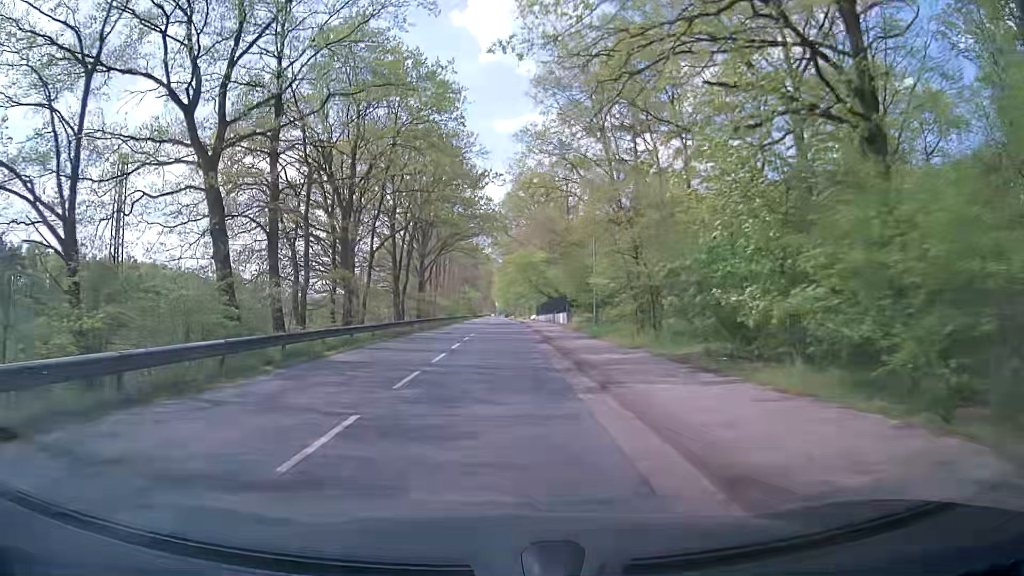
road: tertiary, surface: asphalt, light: Day
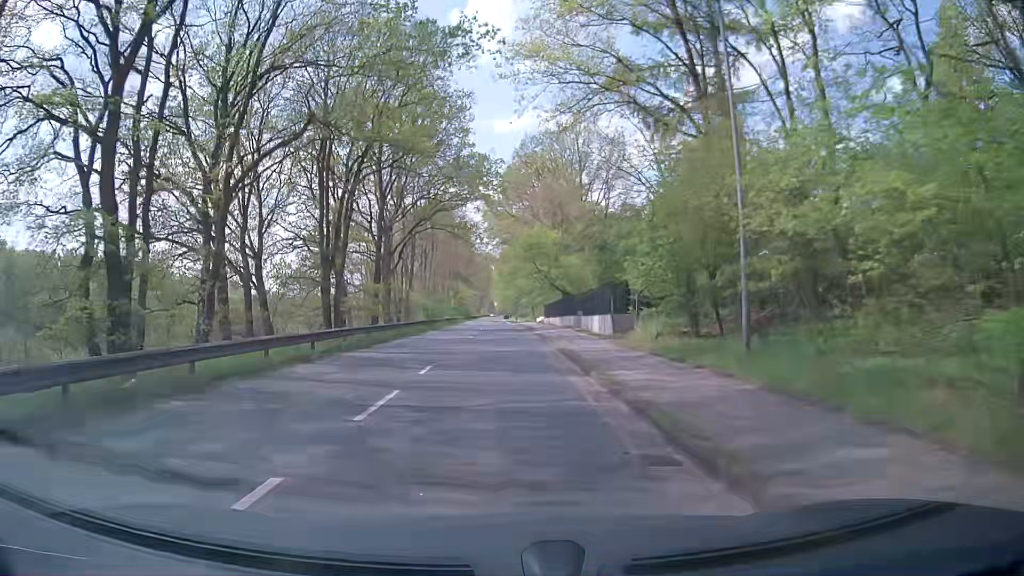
(+0.1, +21.6) m; 0°
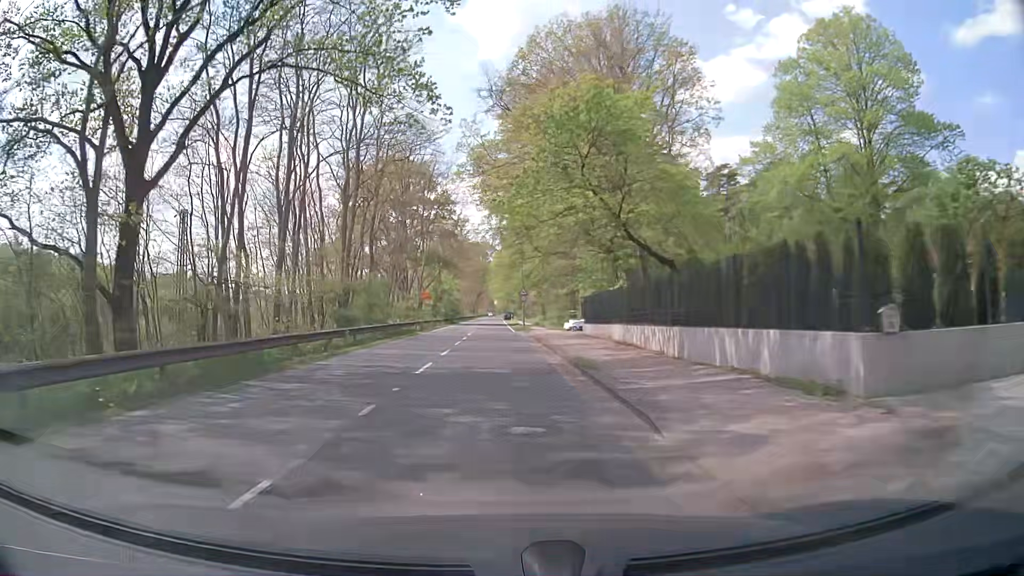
(+0.3, +37.1) m; 0°
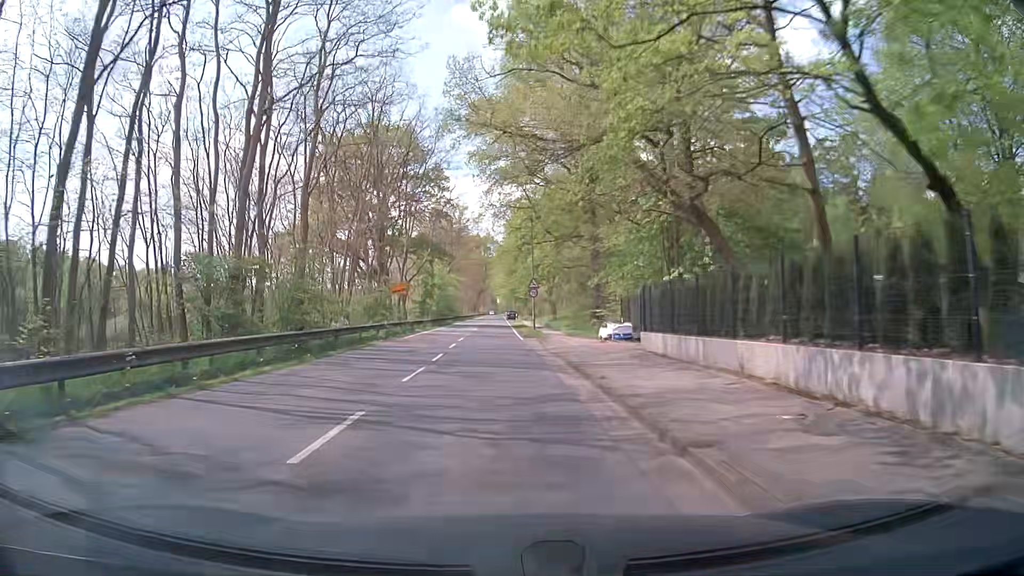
(+0.1, +15.1) m; 0°
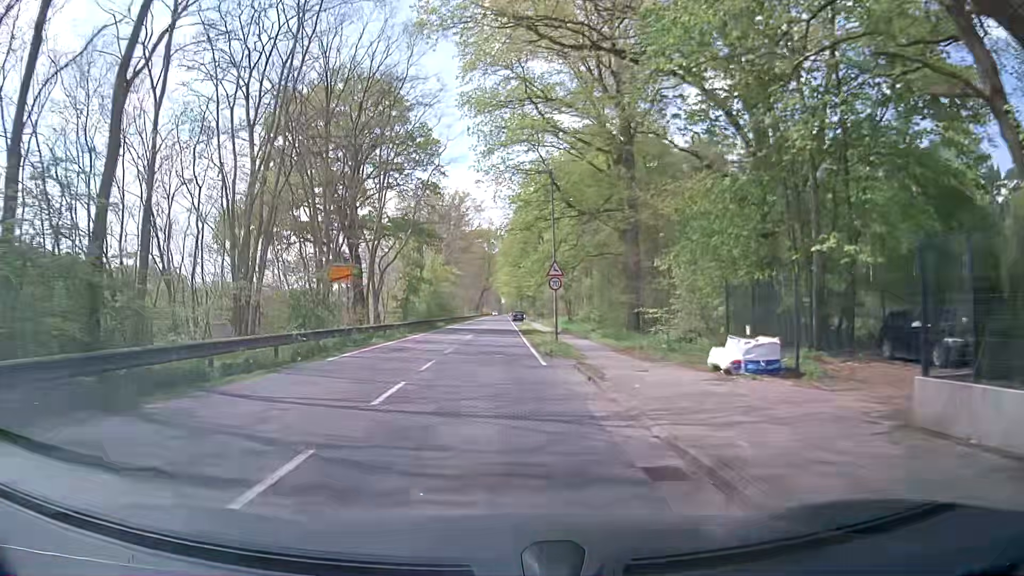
(-0.1, +15.1) m; -1°
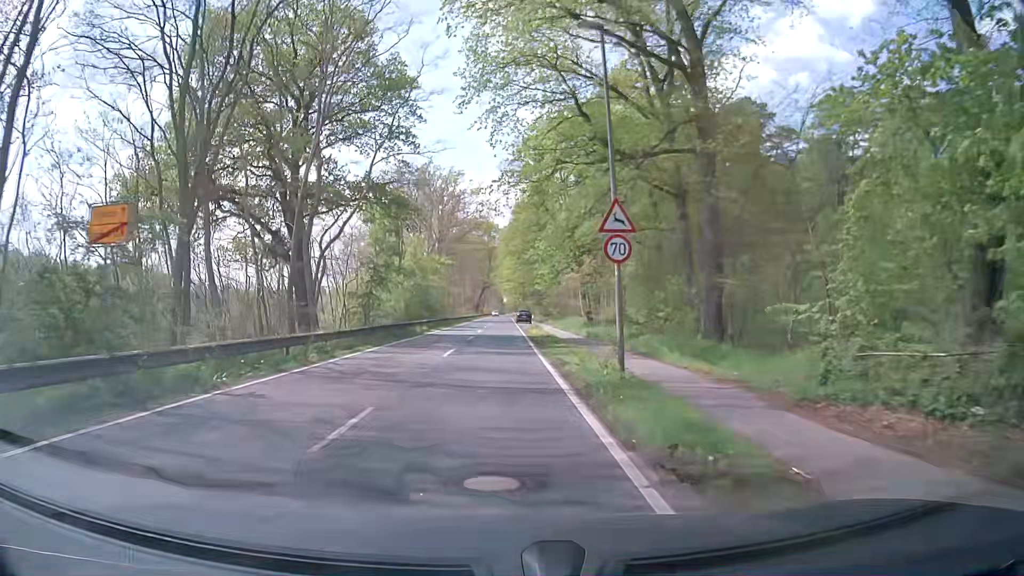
(0.0, +15.5) m; 0°
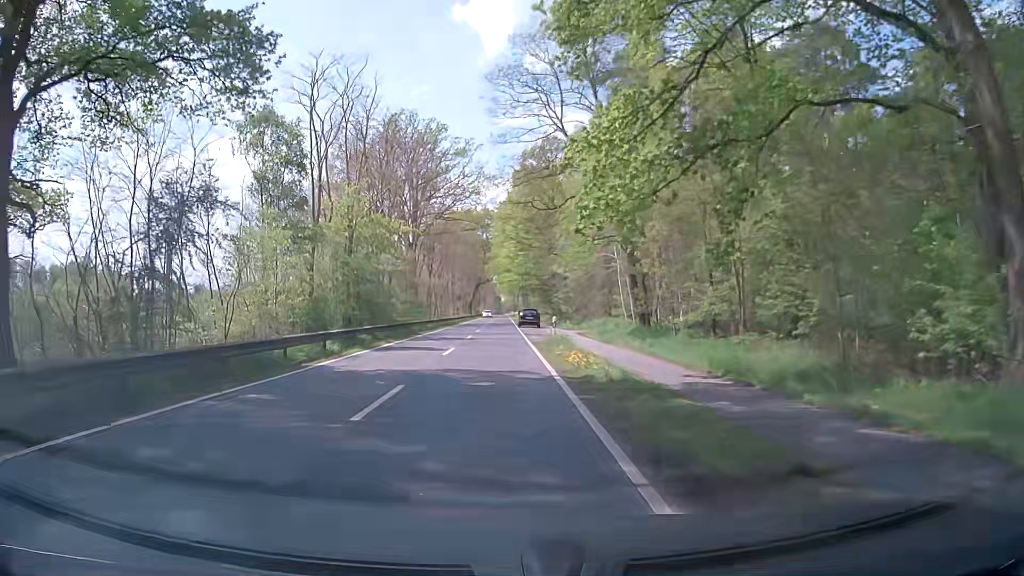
(+0.1, +24.4) m; 0°
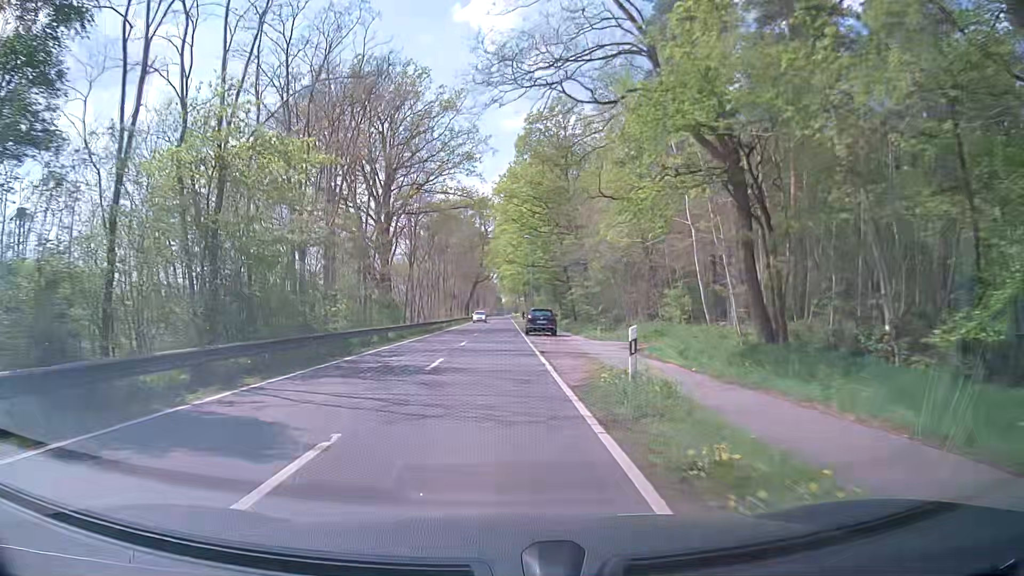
(+0.1, +17.1) m; 0°
(0, +10) (0, +20) (0, +30) (0, +40) (-1, +50) (-1, +60) (0, +70) (0, +80) (0, +90) (0, +100) m
